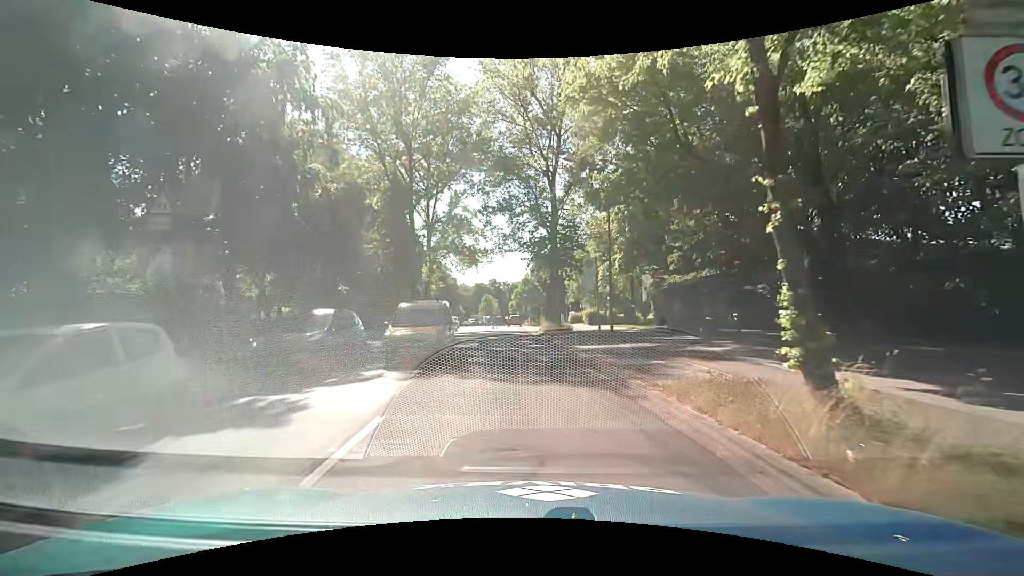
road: residential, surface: asphalt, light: Day
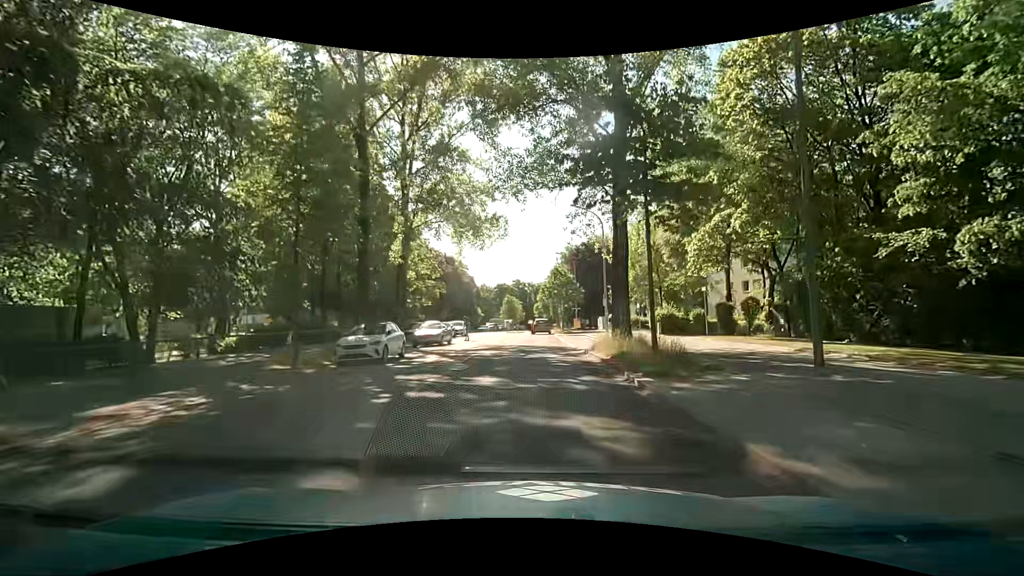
(-0.4, +18.4) m; -4°
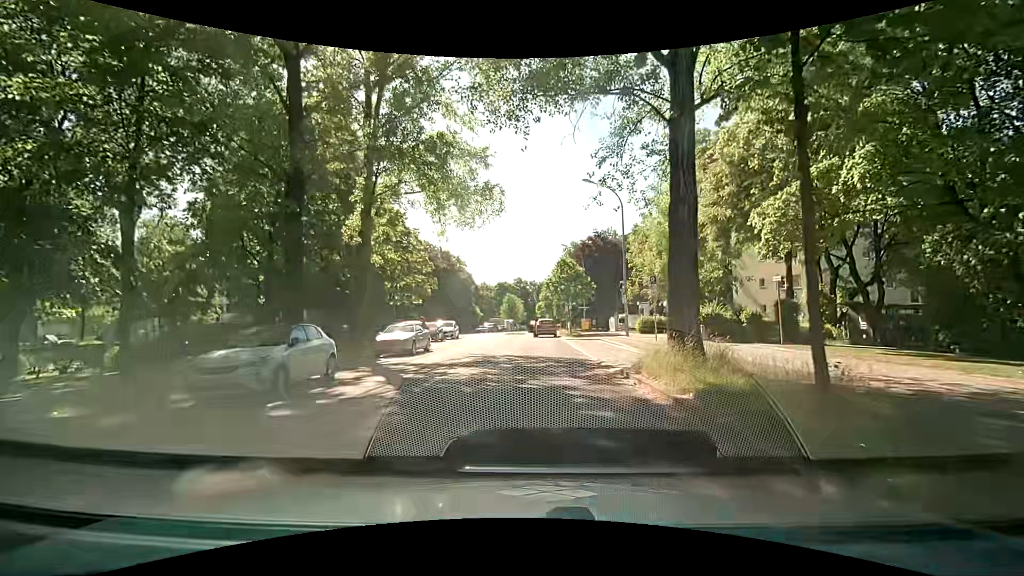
(+0.1, +7.4) m; 0°
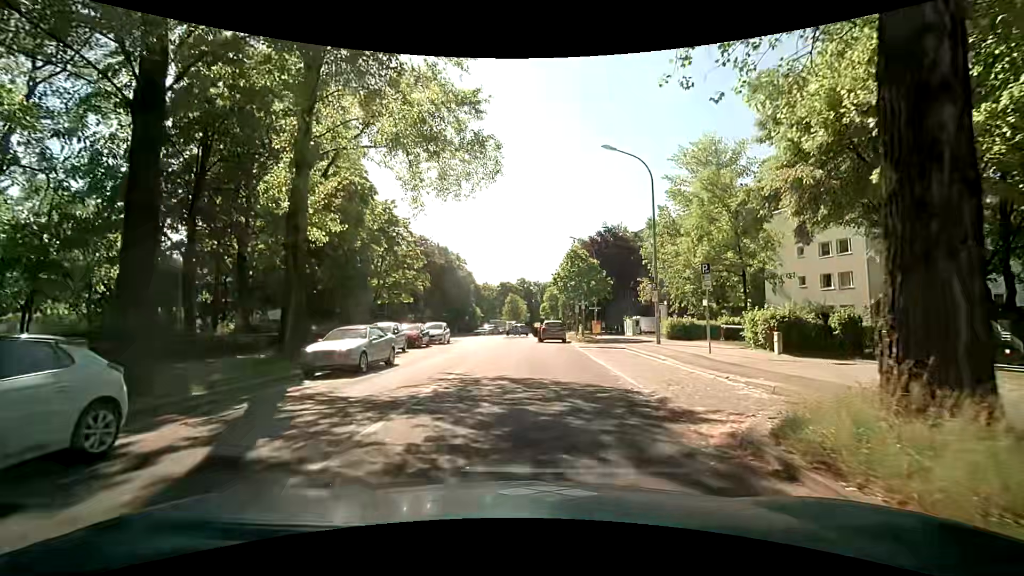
(+0.1, +6.9) m; 0°
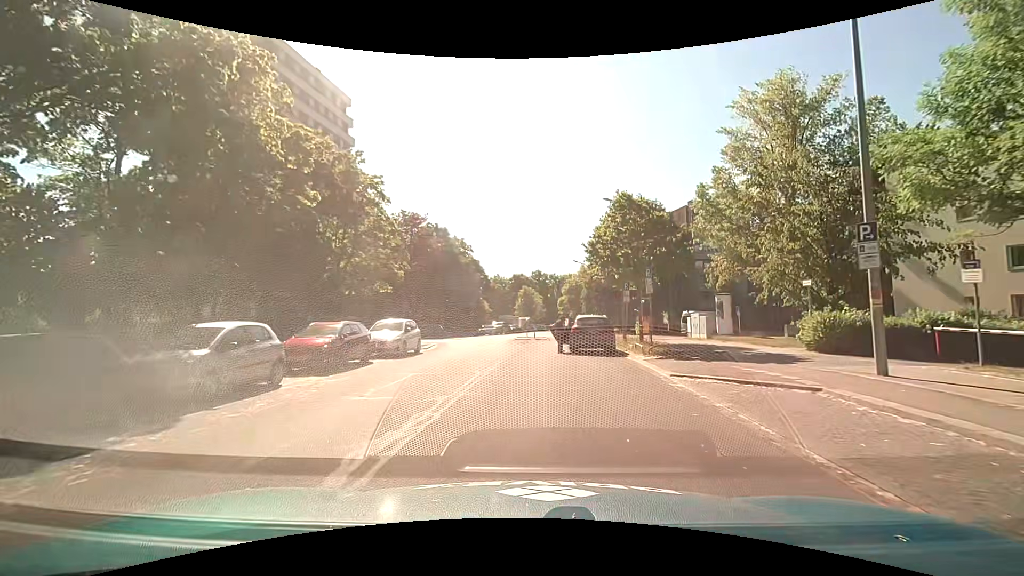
(-0.2, +15.1) m; -1°
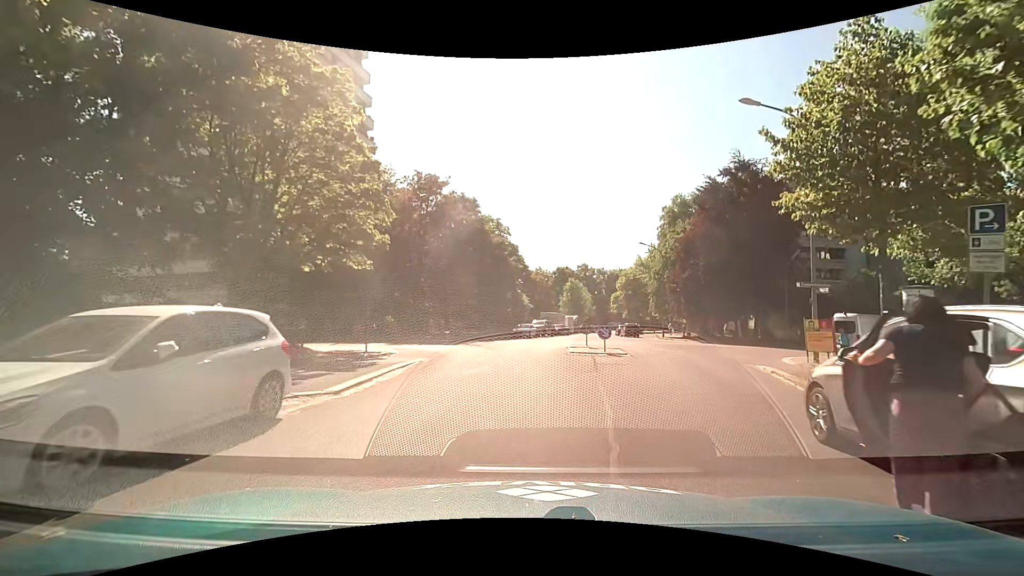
(-1.1, +16.7) m; -6°
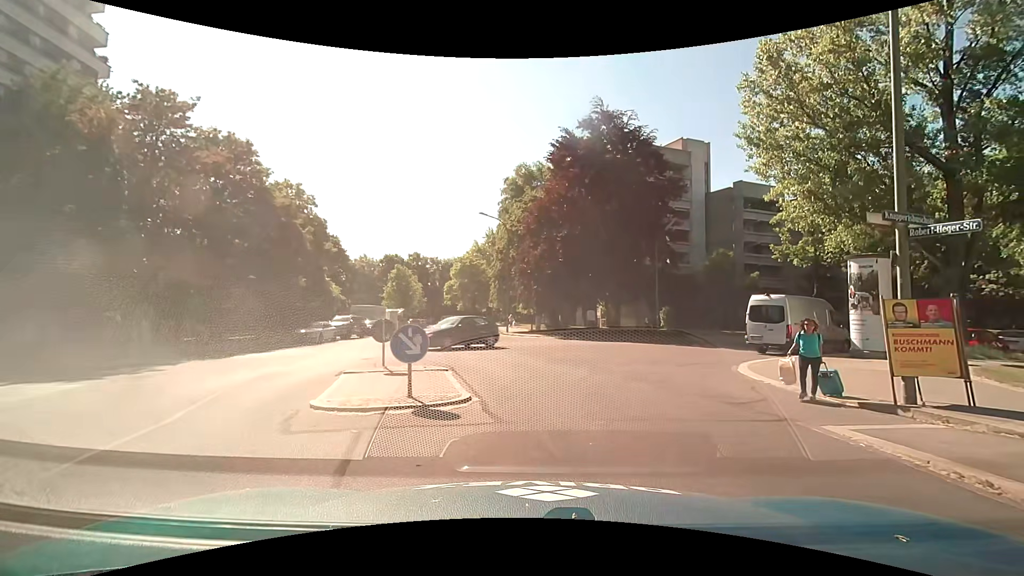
(+1.9, +13.7) m; +20°
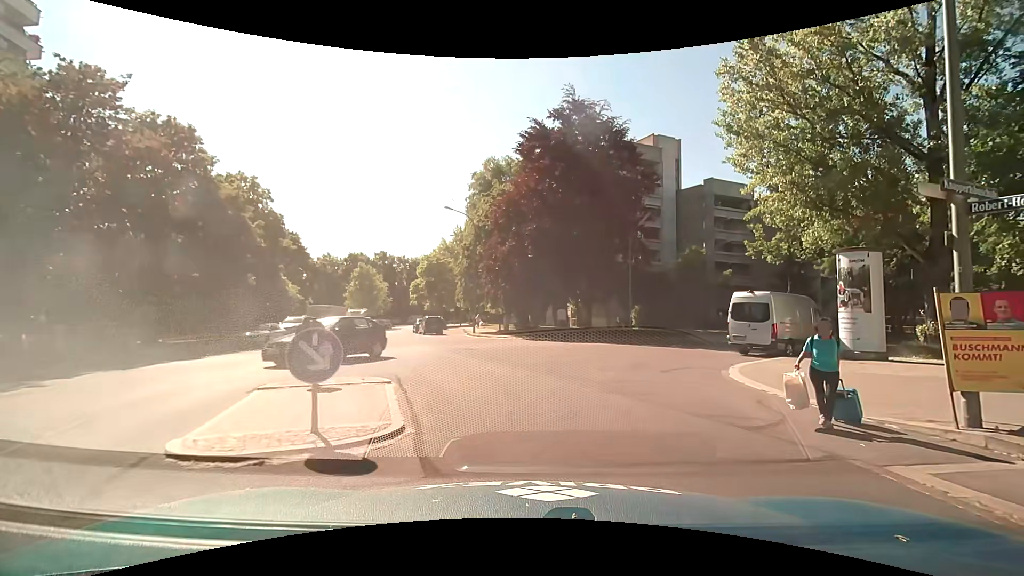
(0.0, +2.1) m; +3°
(+1, +10) (+2, +20) (+8, +27) (+17, +32) (+26, +36) (+35, +41) (+43, +46) (+52, +52) (+60, +57) (+69, +62) m
